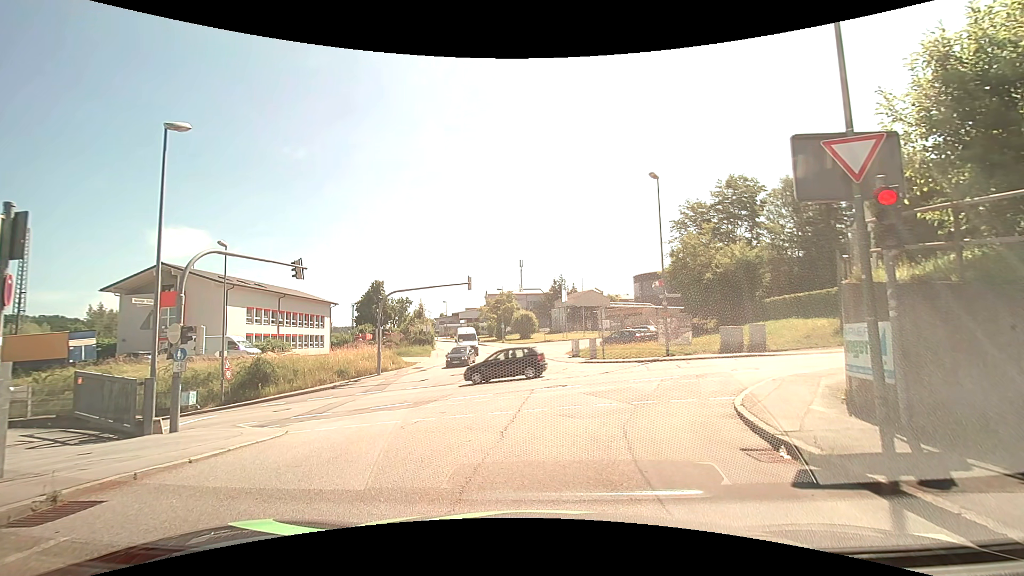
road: residential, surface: asphalt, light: Day
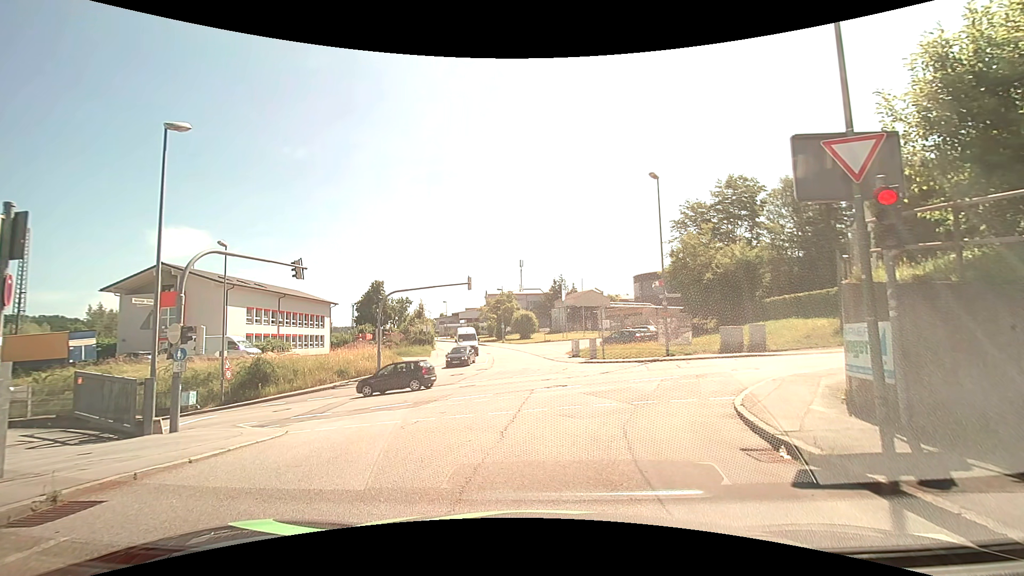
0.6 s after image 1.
(0.0, 0.0) m; 0°
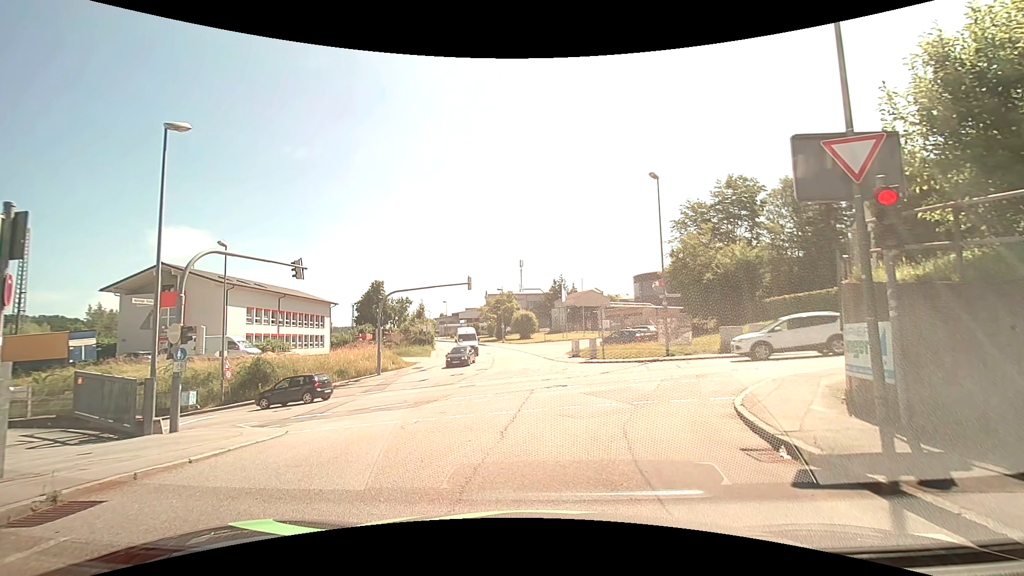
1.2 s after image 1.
(0.0, 0.0) m; 0°
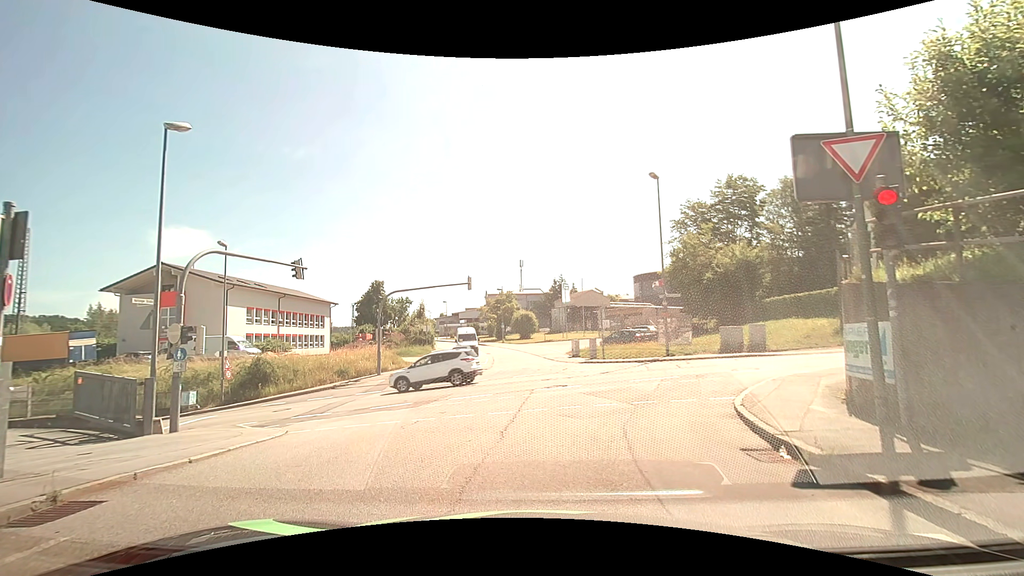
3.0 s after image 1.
(0.0, 0.0) m; 0°
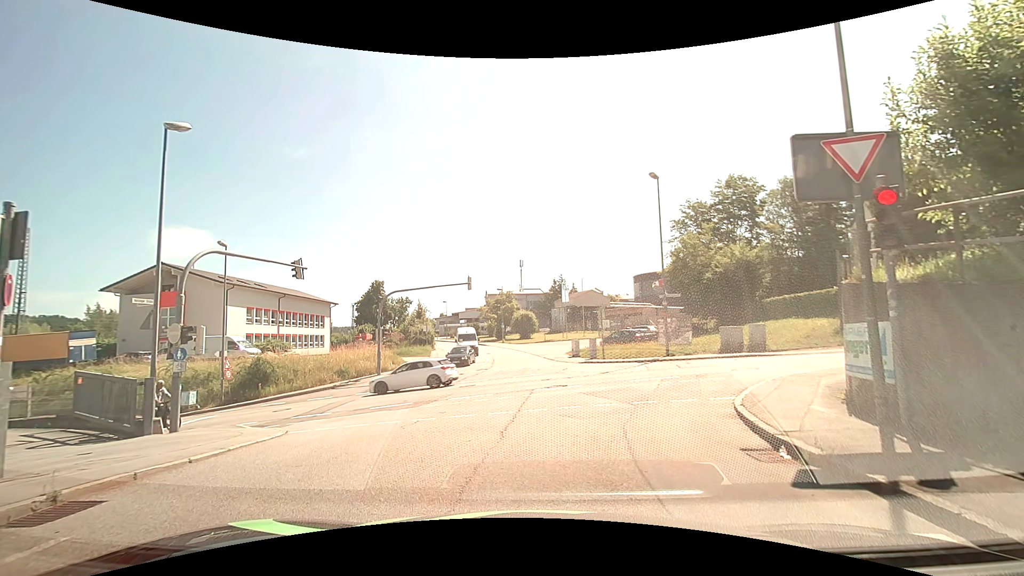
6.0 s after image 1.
(0.0, 0.0) m; 0°
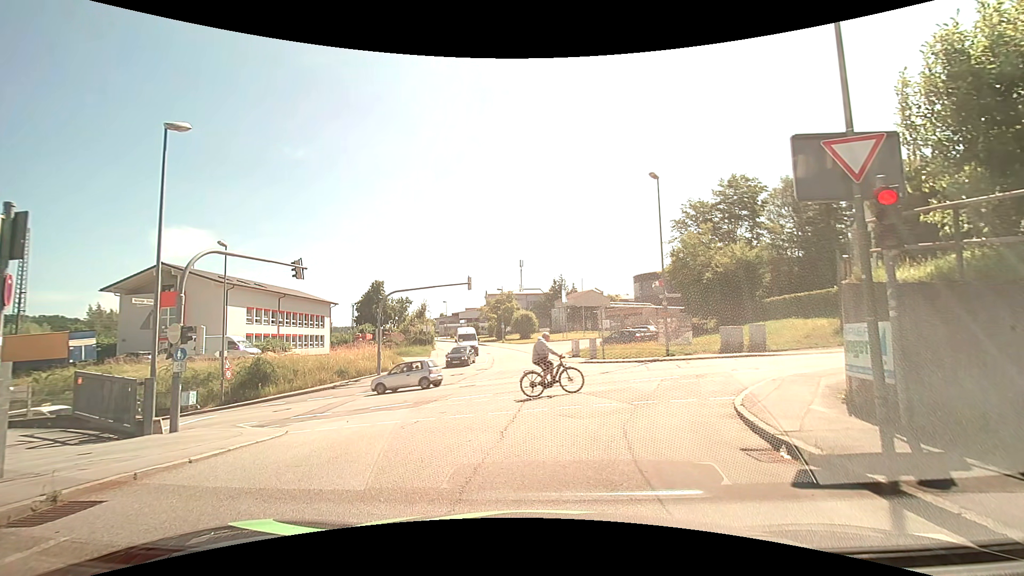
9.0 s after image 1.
(0.0, 0.0) m; 0°
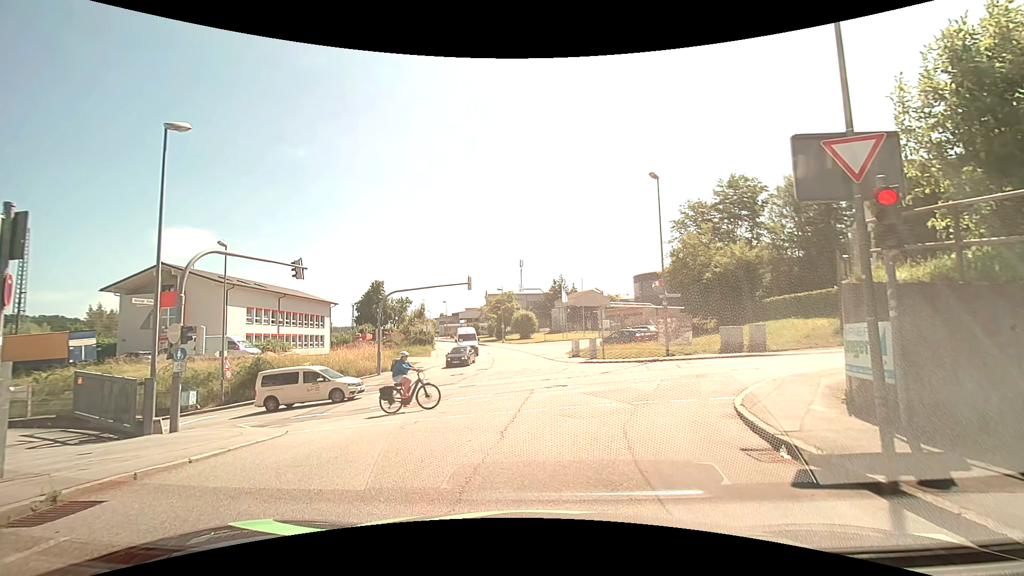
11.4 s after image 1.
(0.0, 0.0) m; 0°
